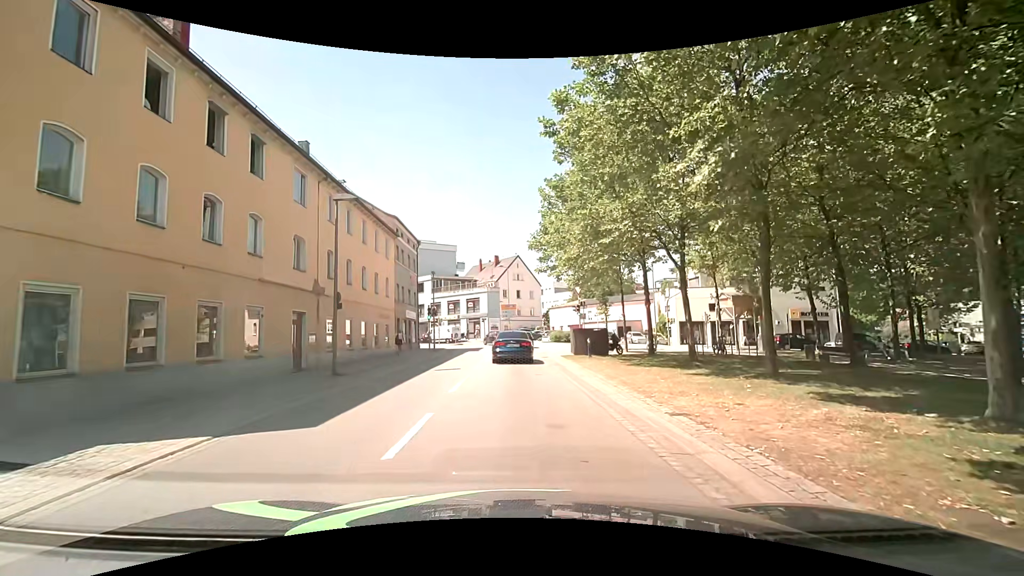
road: tertiary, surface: asphalt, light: Day
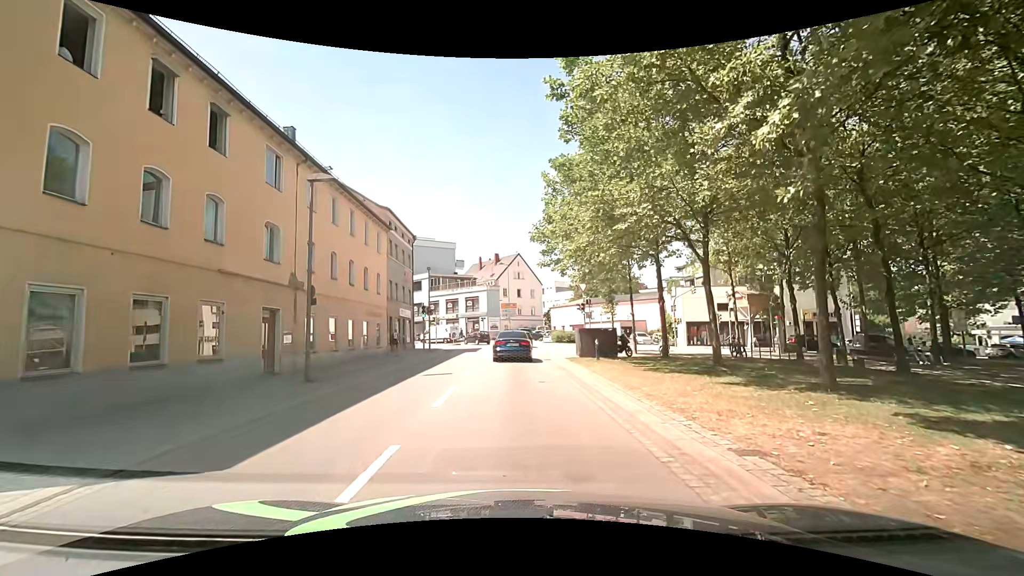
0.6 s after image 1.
(0.0, +2.4) m; -2°
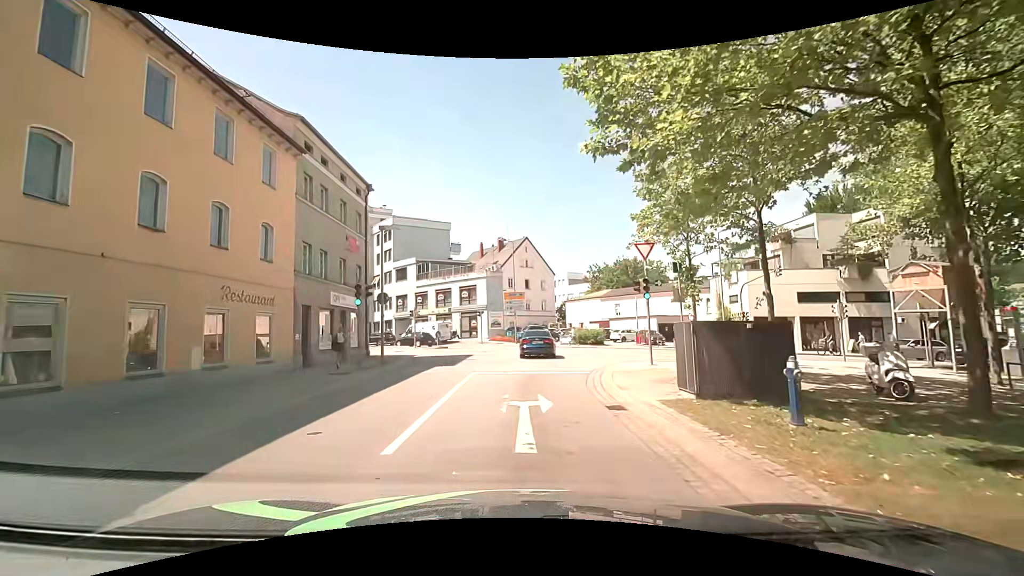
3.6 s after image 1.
(-0.1, +15.7) m; -1°
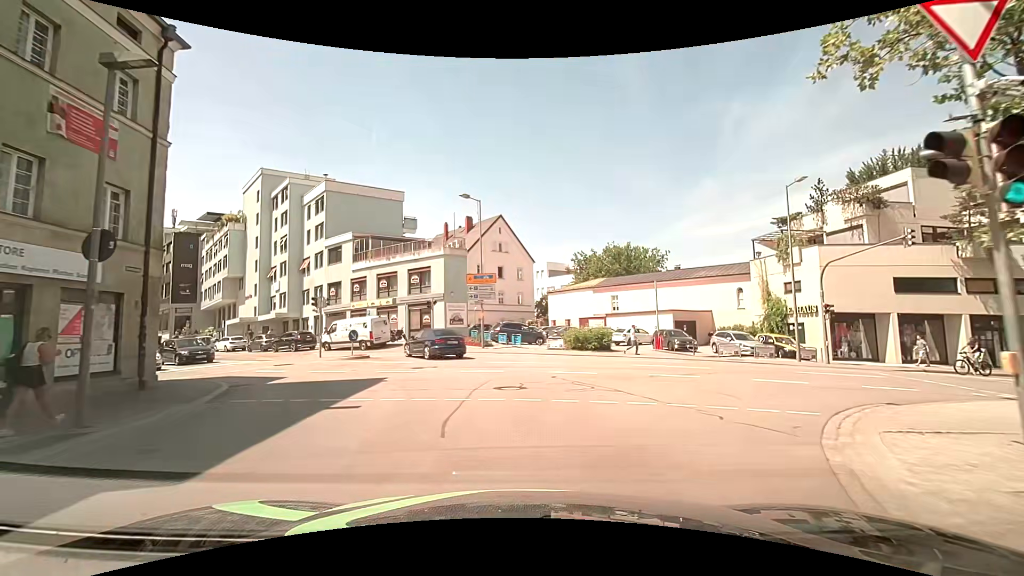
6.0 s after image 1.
(+0.3, +15.2) m; +3°
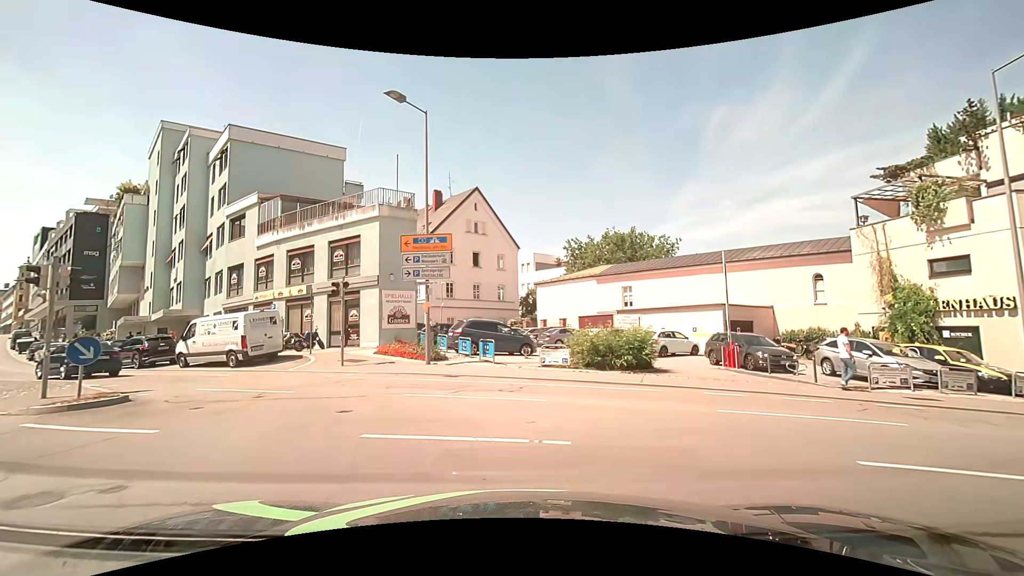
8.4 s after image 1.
(+0.7, +14.0) m; +1°
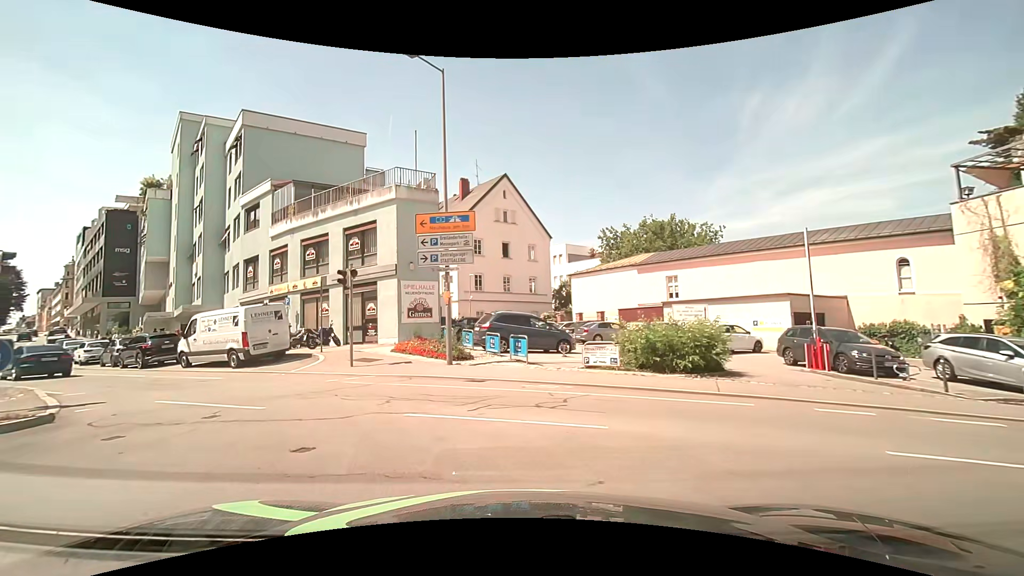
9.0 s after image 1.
(0.0, +3.0) m; -3°
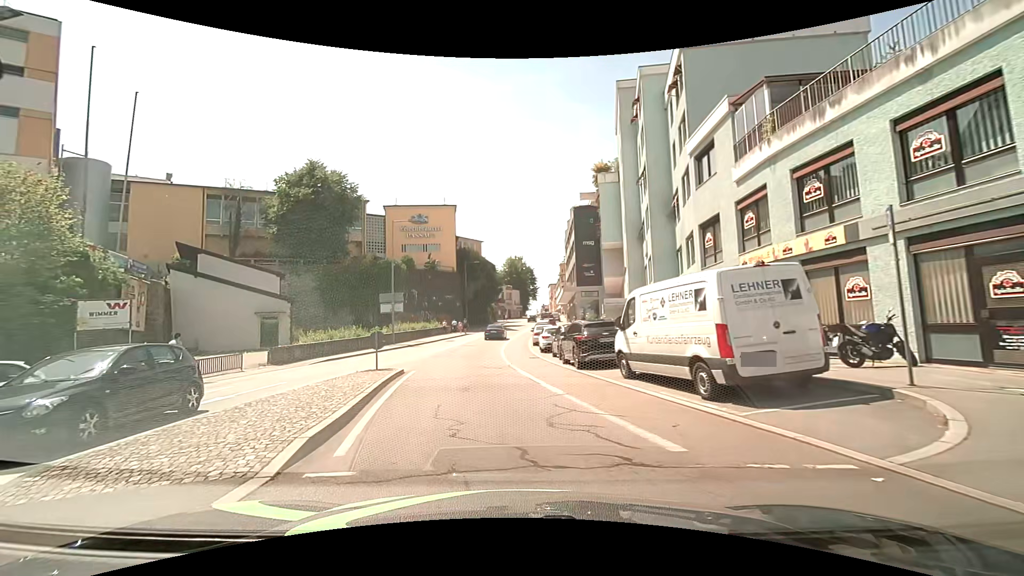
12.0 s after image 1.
(-4.5, +11.2) m; -47°
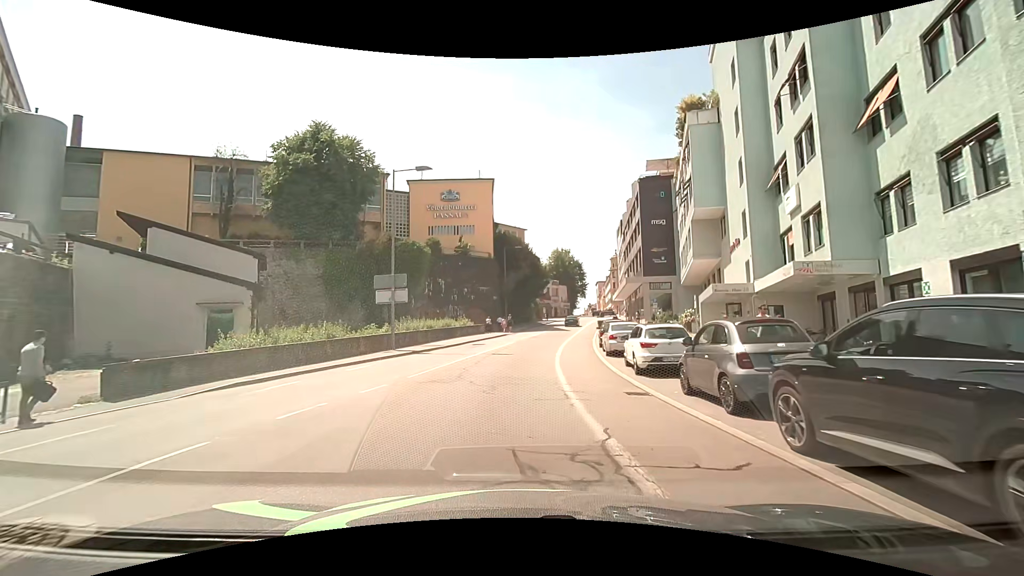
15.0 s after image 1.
(-0.9, +13.8) m; -6°
(0, +10) (0, +20) (0, +30) (+2, +40) (+4, +50) (+6, +59) (+8, +69) (+10, +79) (+12, +89) (+14, +99) m
